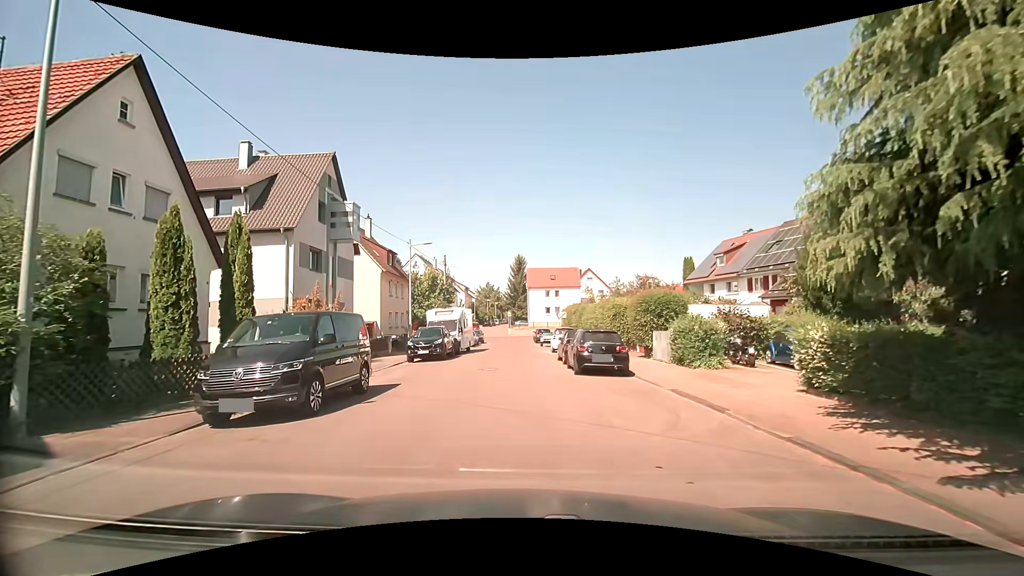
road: residential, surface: asphalt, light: Day
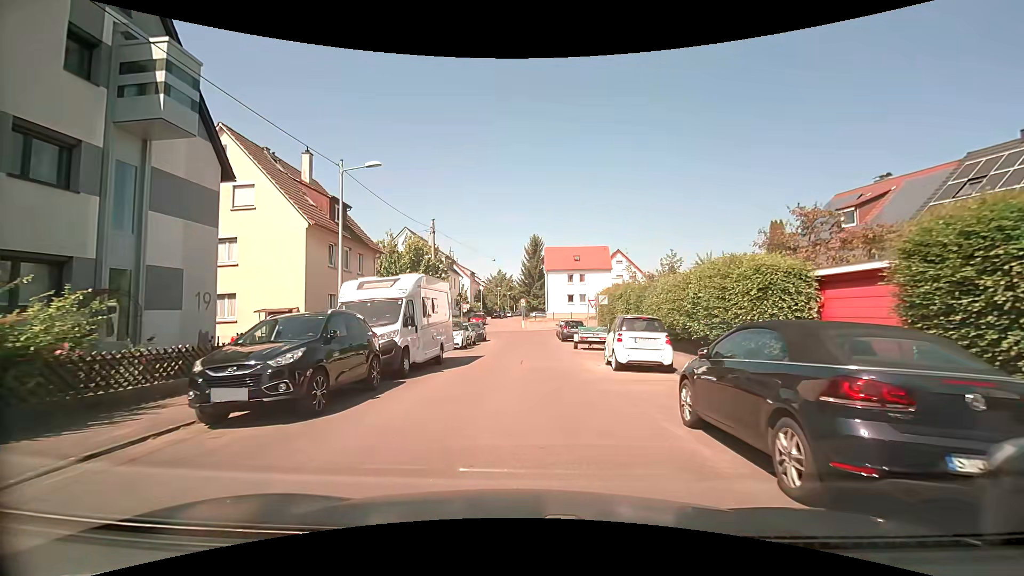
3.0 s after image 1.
(-0.8, +16.6) m; -3°
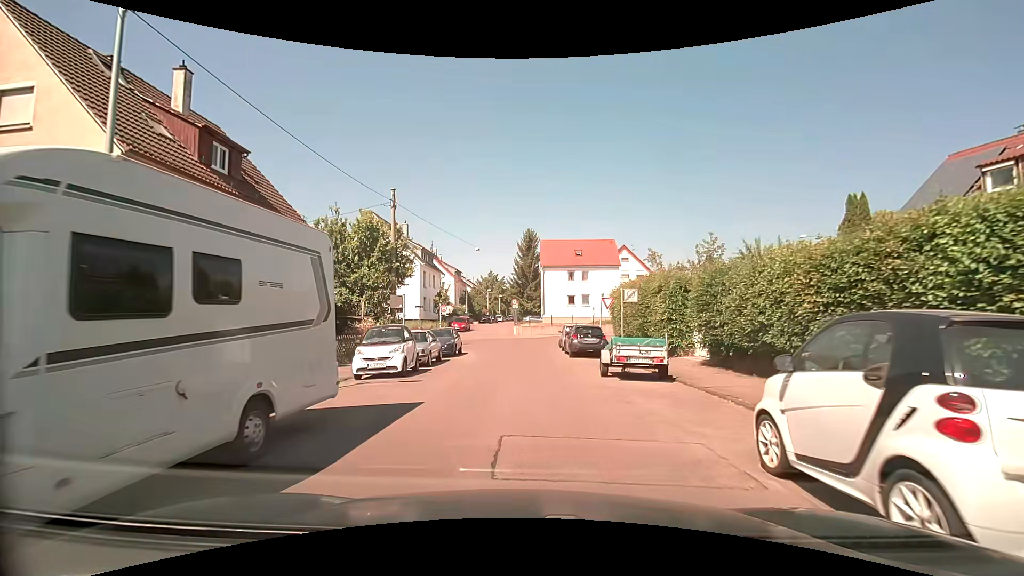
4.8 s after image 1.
(+0.1, +10.9) m; +1°
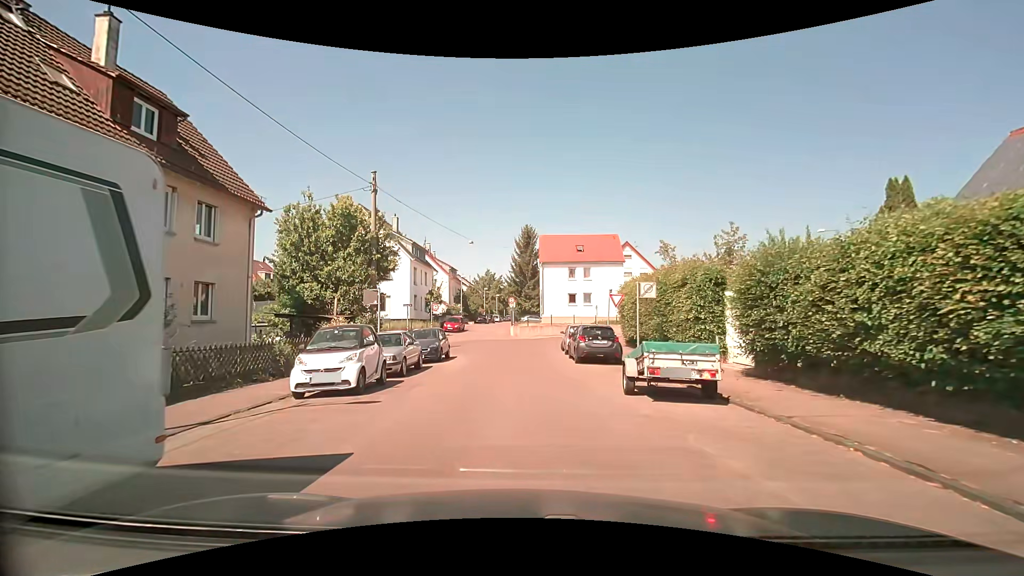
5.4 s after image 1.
(0.0, +3.6) m; 0°
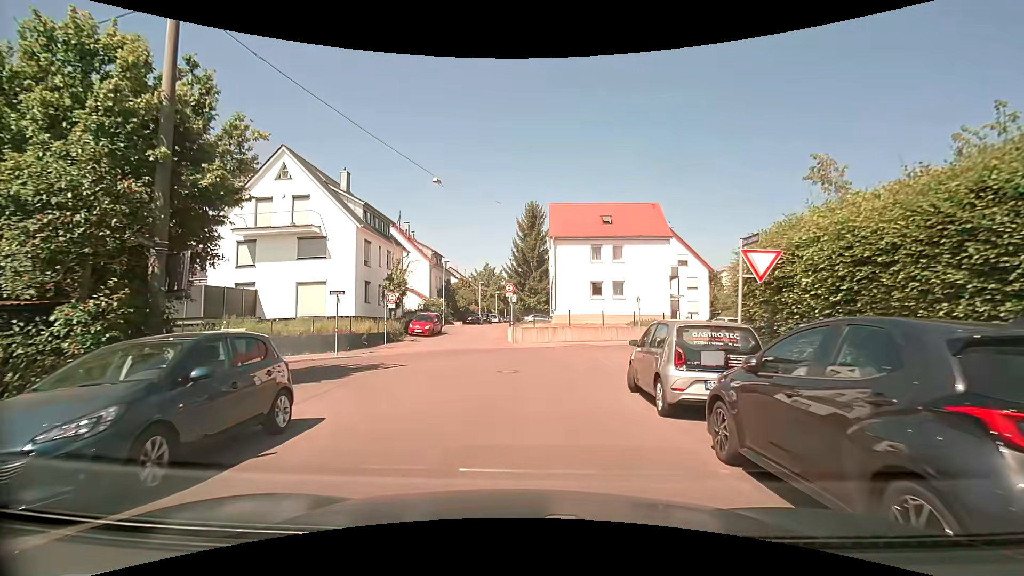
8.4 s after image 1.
(-0.1, +16.2) m; +1°
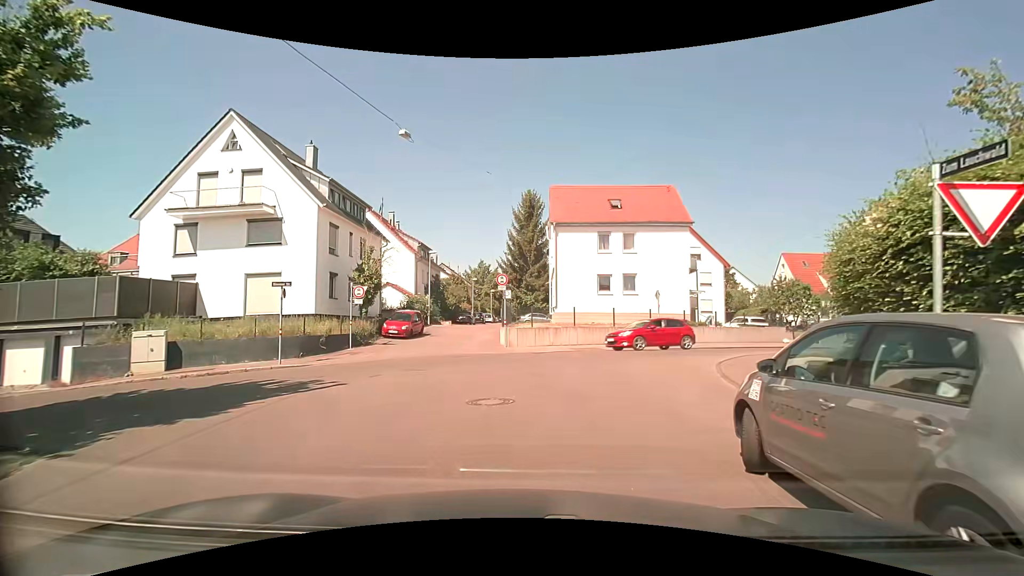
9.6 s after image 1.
(-0.1, +5.3) m; 0°
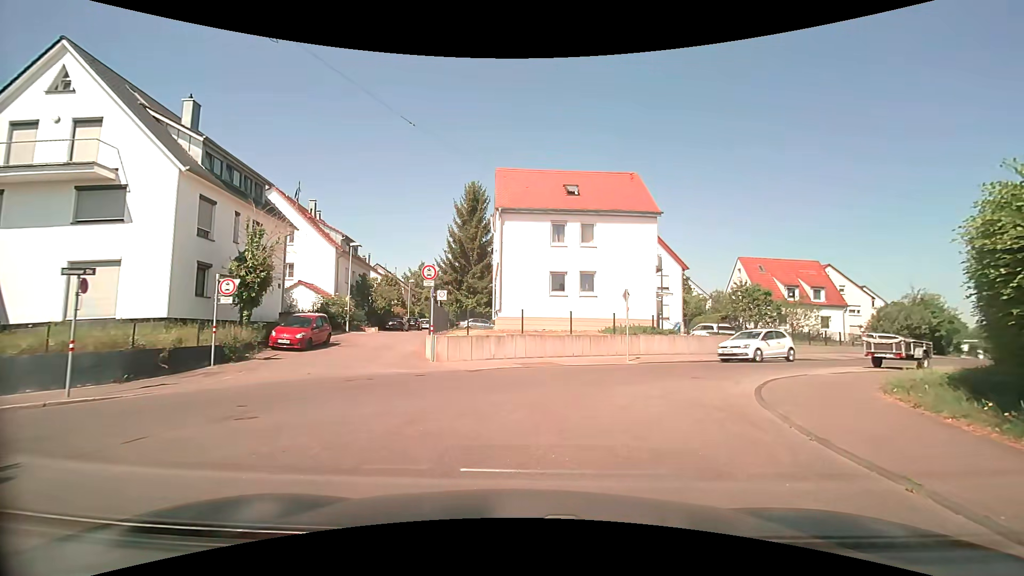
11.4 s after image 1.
(+0.2, +5.9) m; +6°
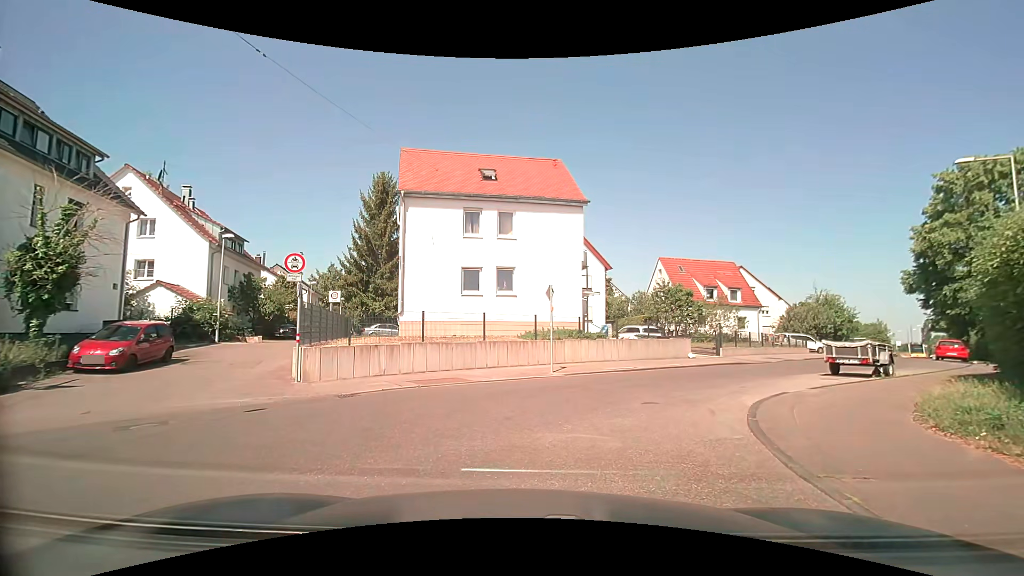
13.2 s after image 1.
(+0.4, +4.1) m; +9°
(+1, +10) (+6, +18) (+14, +24) (+21, +31) (+26, +39) (+32, +48) (+38, +55) (+45, +63) (+52, +70) (+58, +78) m
